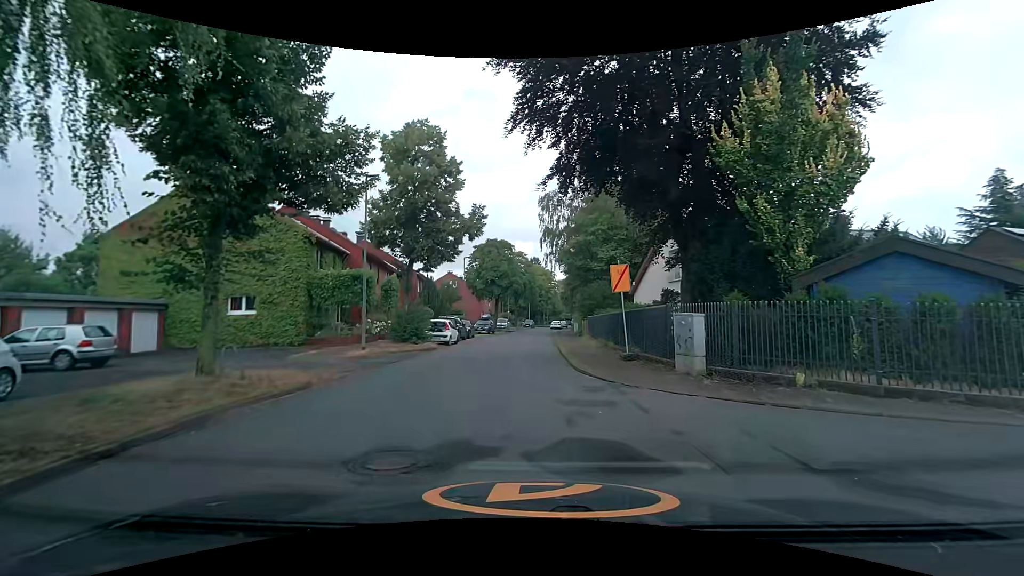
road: residential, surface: asphalt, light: Day
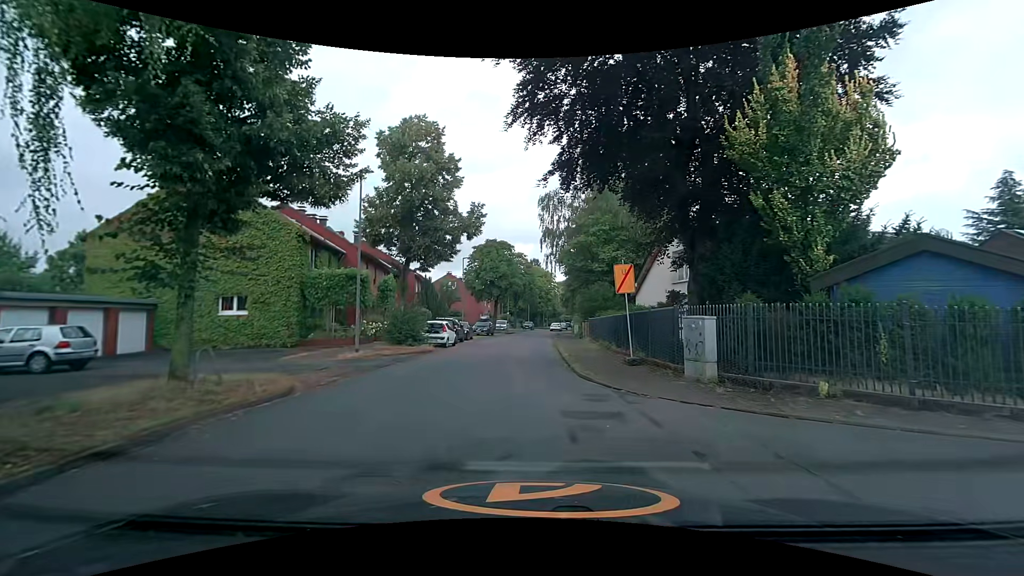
(0.0, +0.8) m; 0°
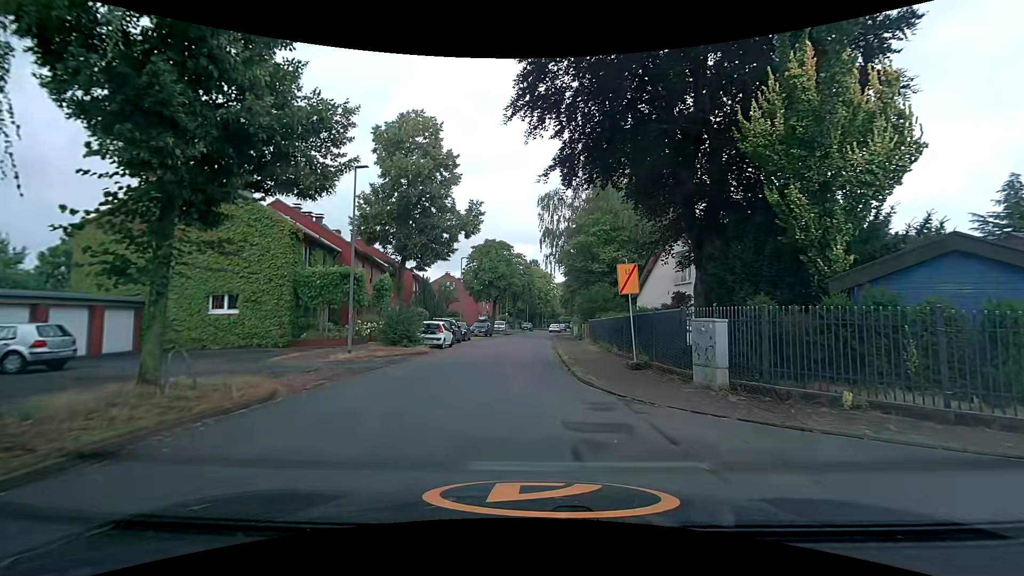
(0.0, +0.7) m; 0°
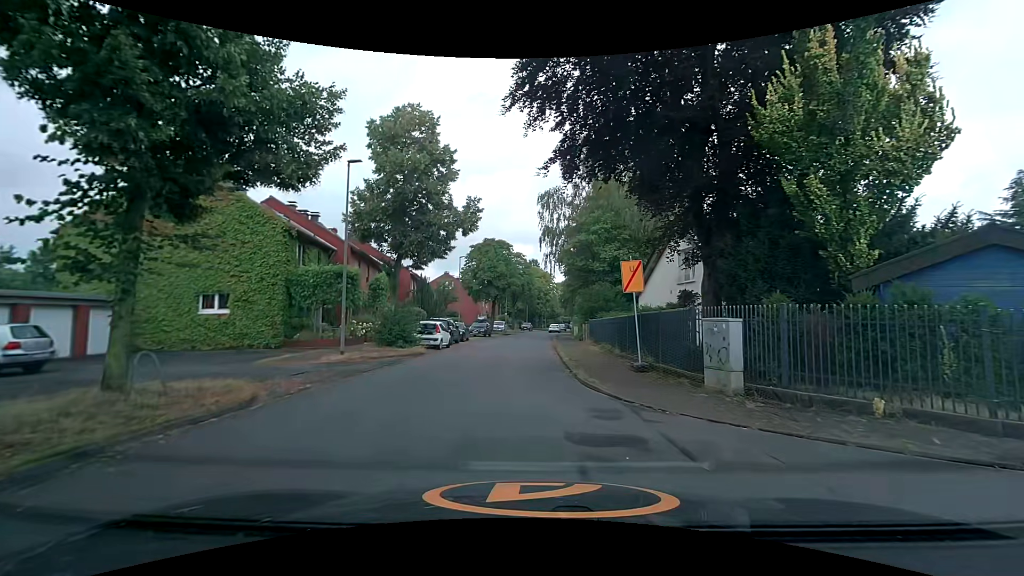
(0.0, +0.7) m; 0°
